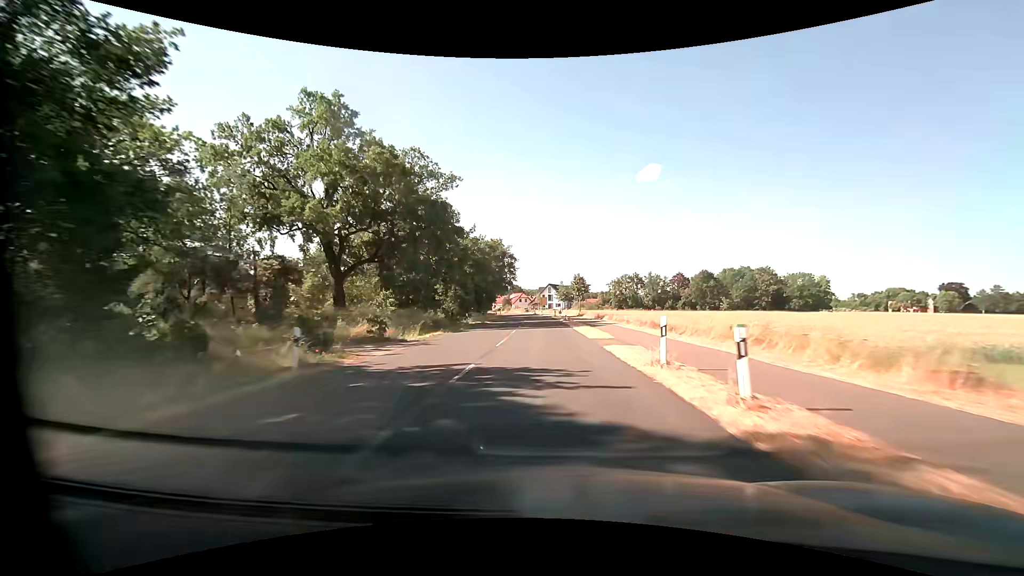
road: secondary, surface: asphalt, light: Day
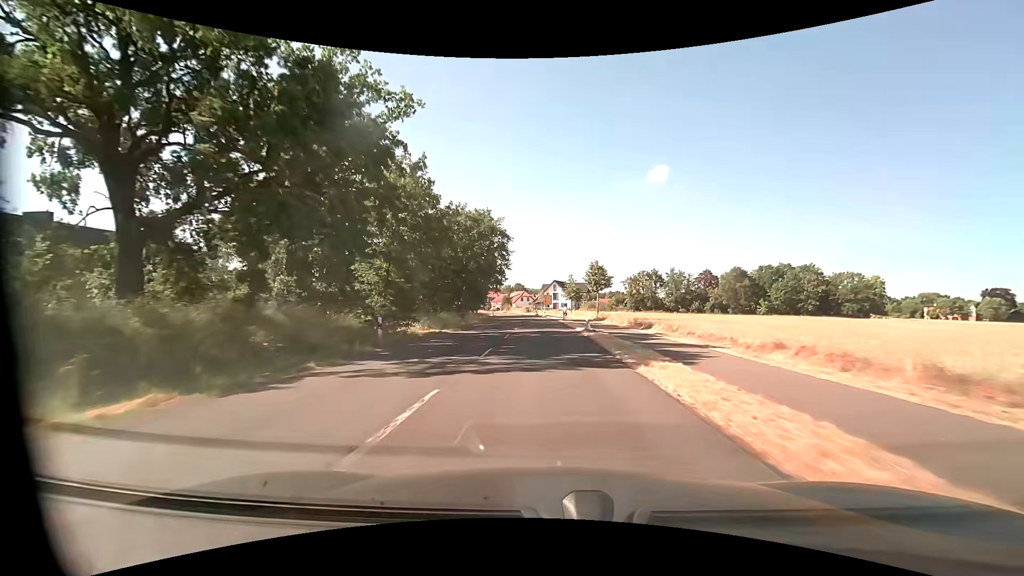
(-0.1, +22.6) m; -1°
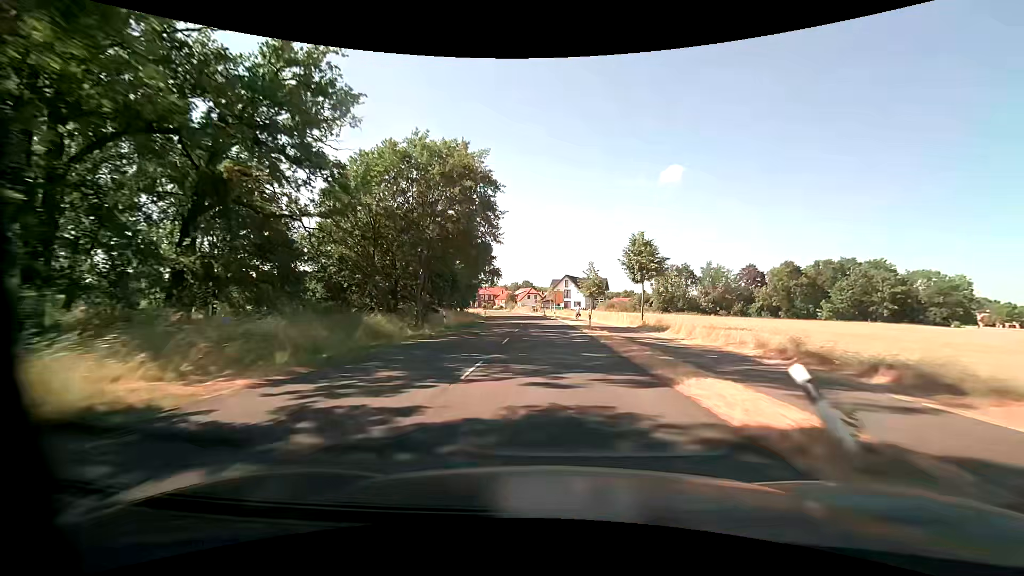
(-0.2, +22.6) m; -1°
(0, +10) (0, +20) (0, +30) (-1, +40) (-1, +50) (-1, +60) (-2, +70) (-2, +80) (-3, +90) (-5, +100) m
